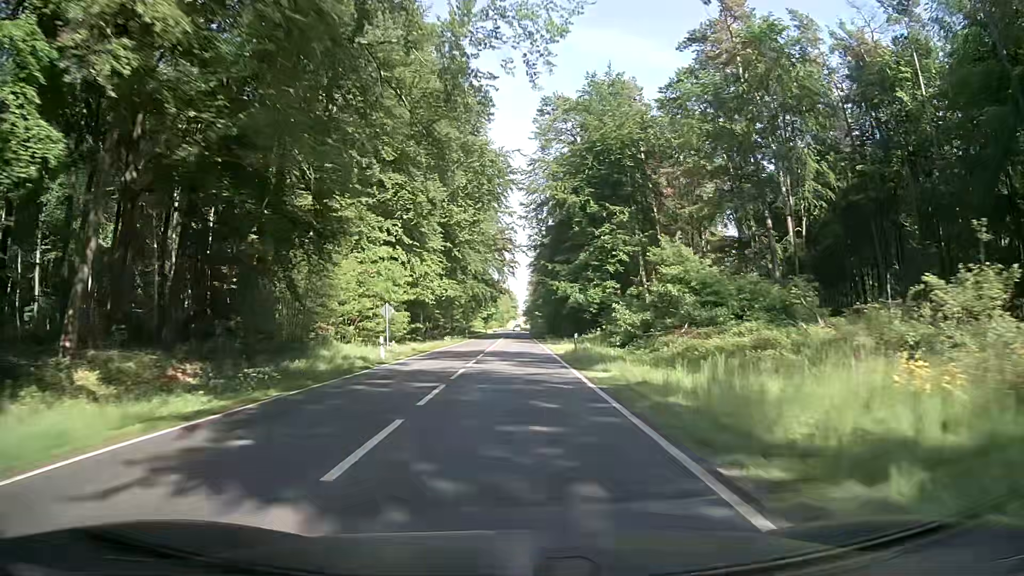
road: primary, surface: asphalt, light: Day
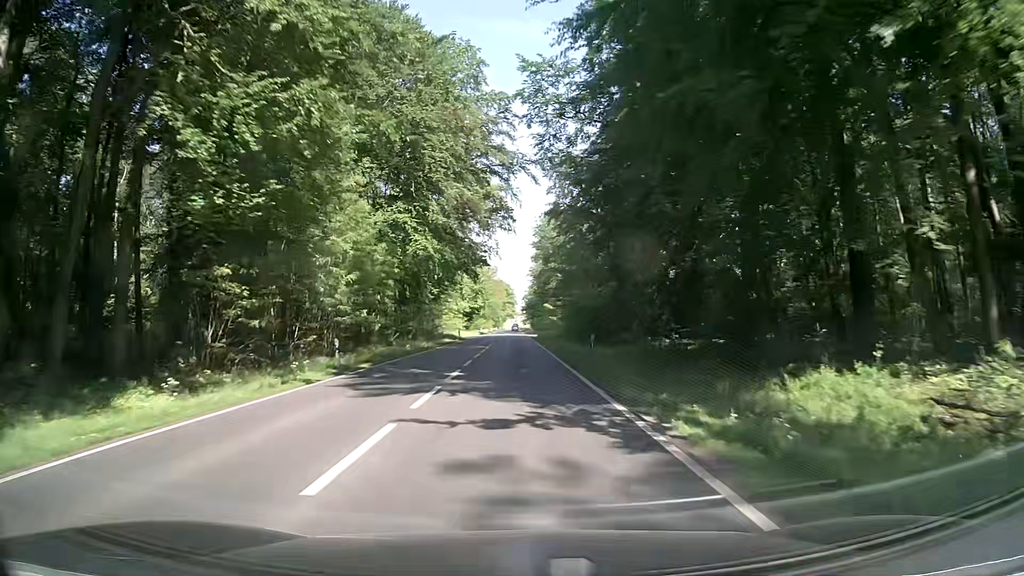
(+0.2, +56.9) m; 0°
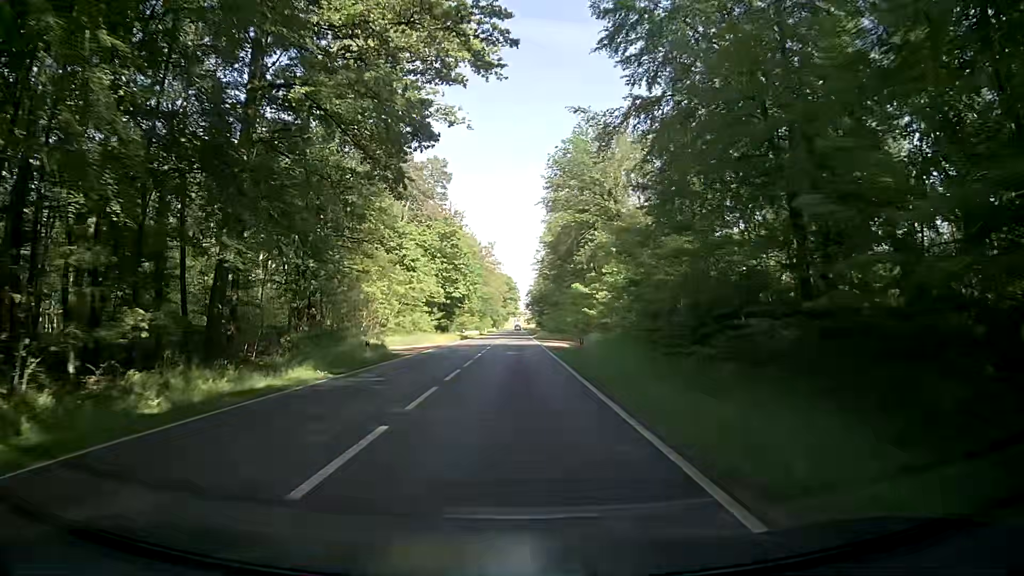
(+0.2, +45.3) m; 0°
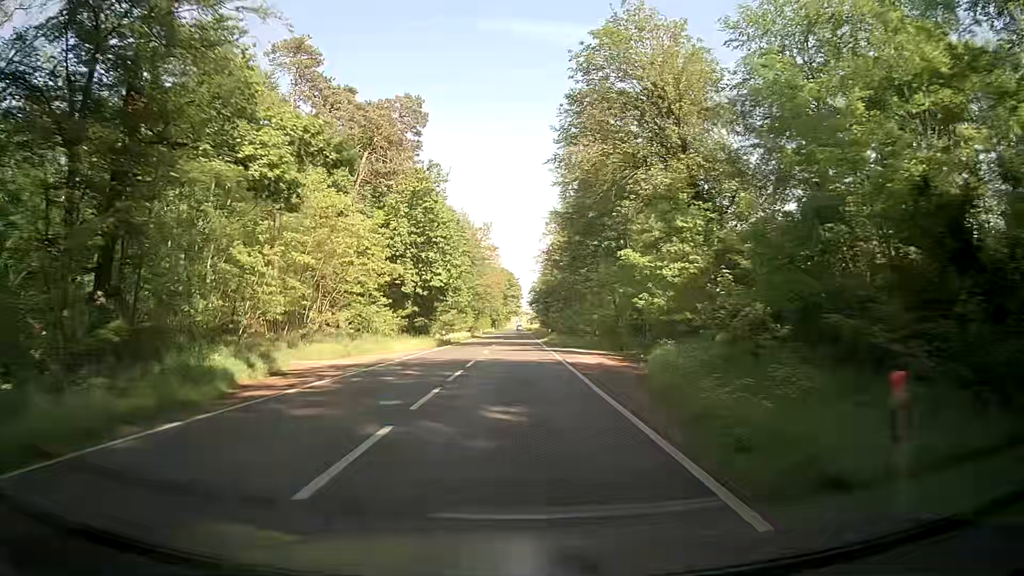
(0.0, +22.6) m; +1°
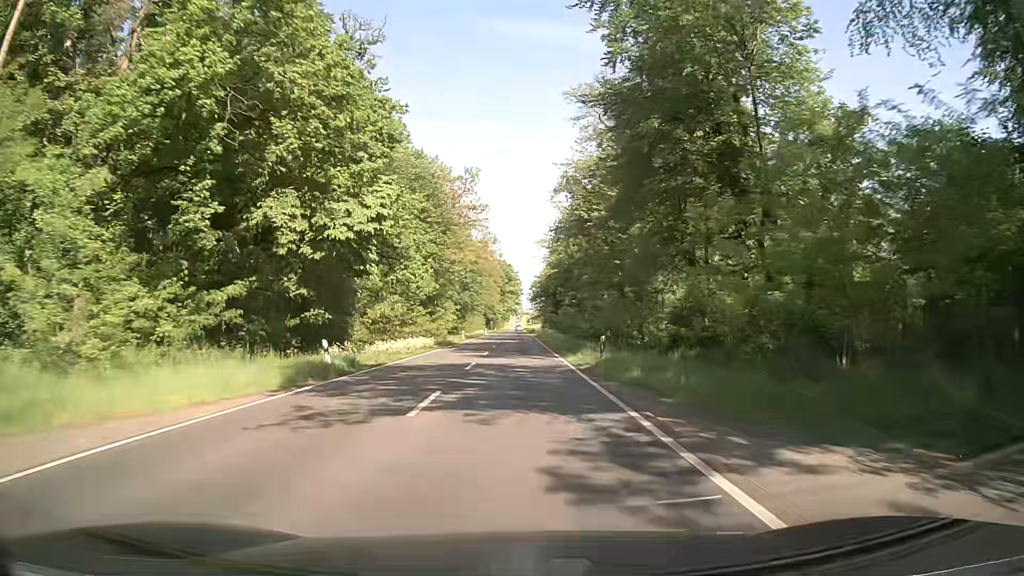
(-0.7, +33.9) m; -1°
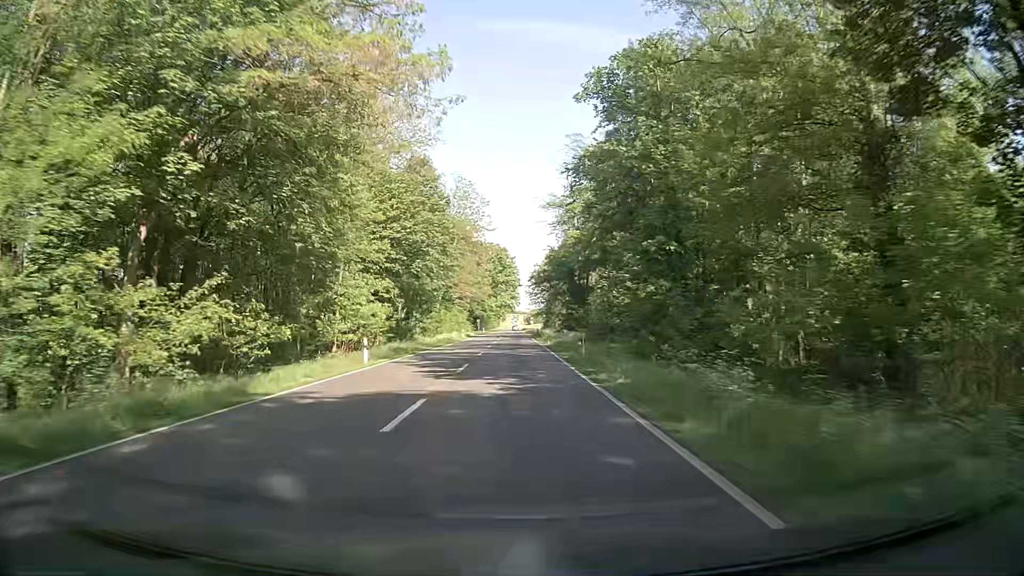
(+0.1, +45.1) m; 0°
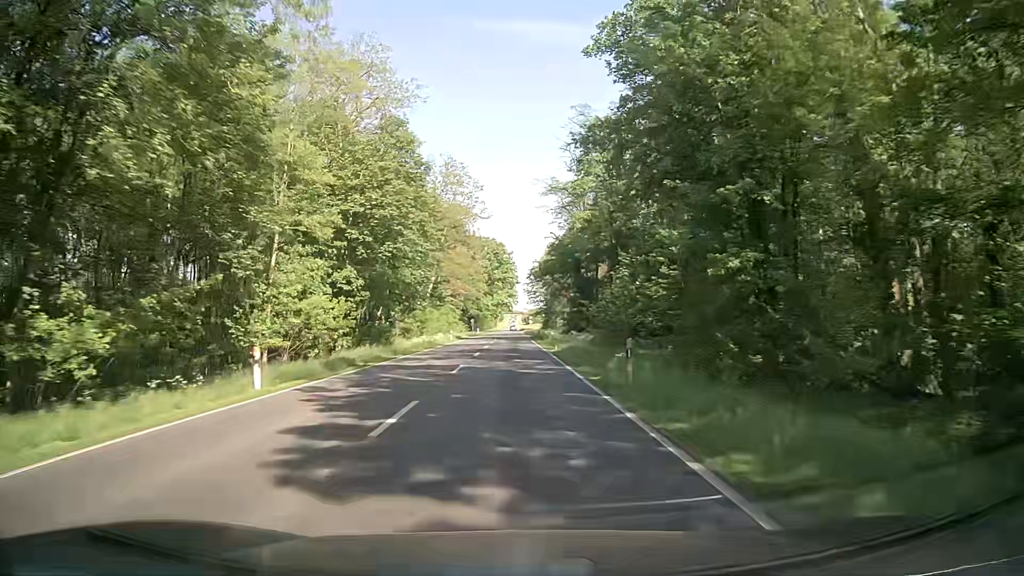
(-0.1, +11.3) m; 0°
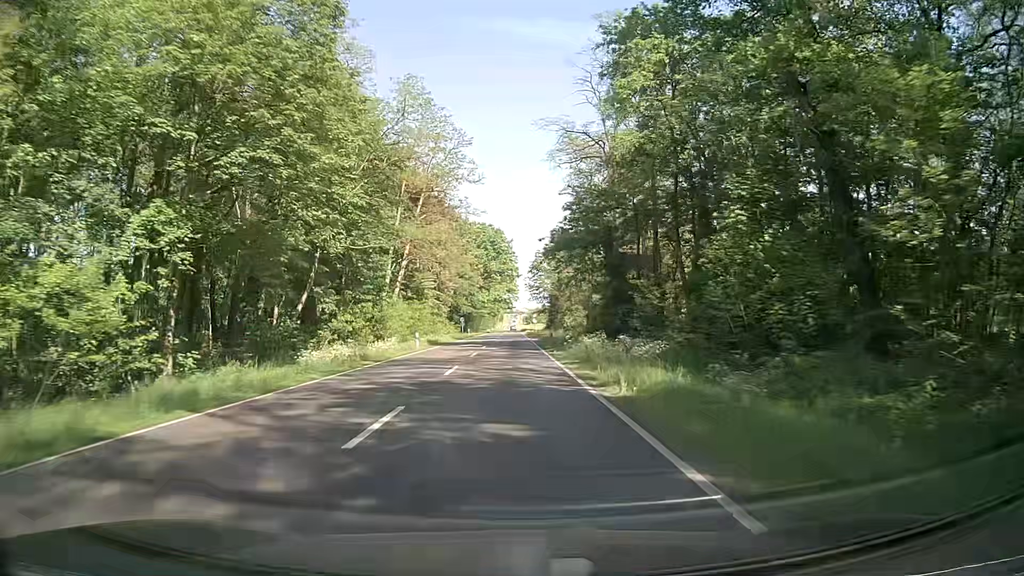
(+0.1, +22.5) m; 0°
(0, +10) (0, +20) (0, +30) (0, +40) (0, +50) (0, +60) (0, +70) (0, +80) (0, +90) (0, +100) m
